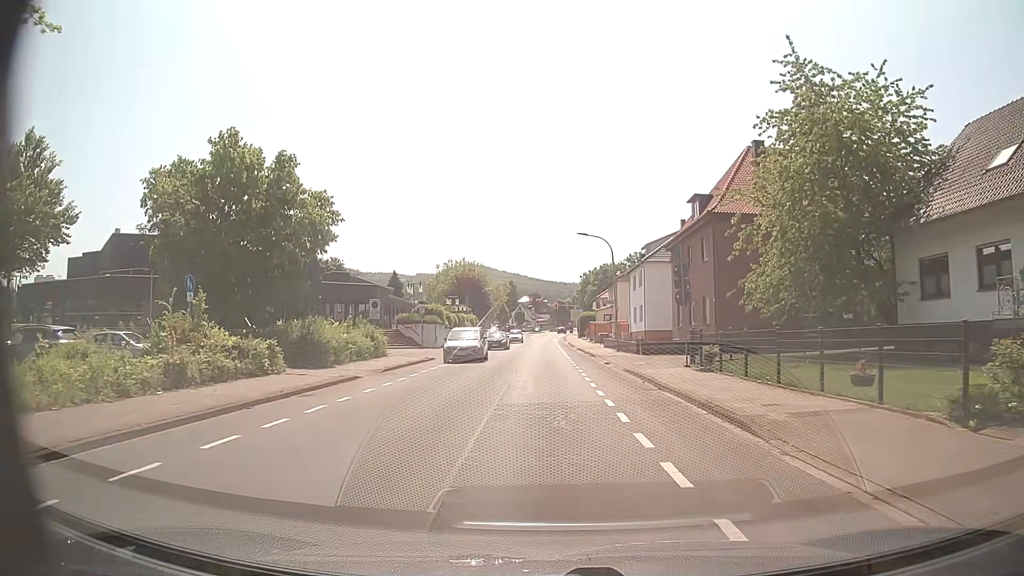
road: unclassified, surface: asphalt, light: Day
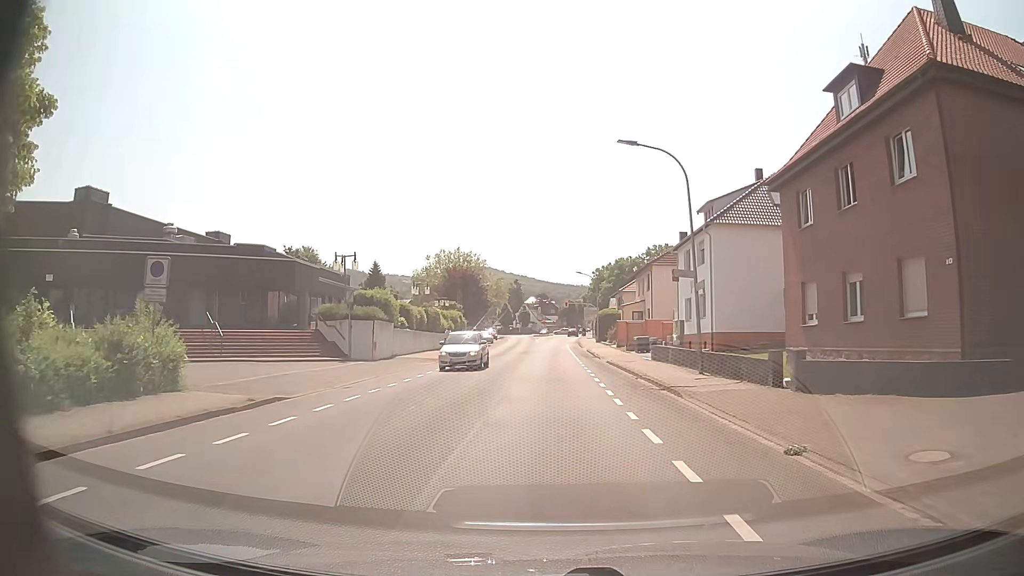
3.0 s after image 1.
(0.0, +22.1) m; 0°
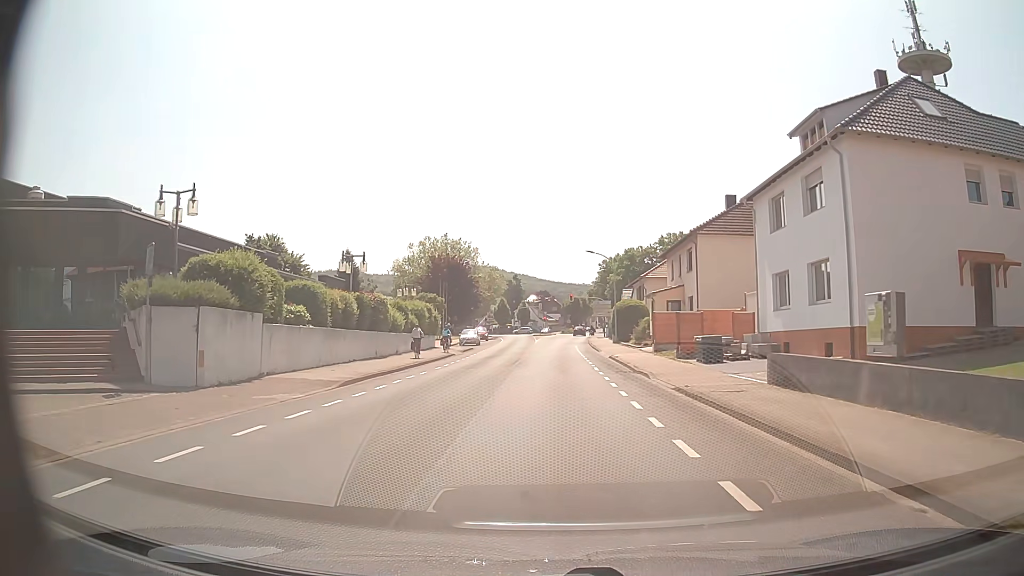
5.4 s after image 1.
(-0.2, +17.9) m; -1°
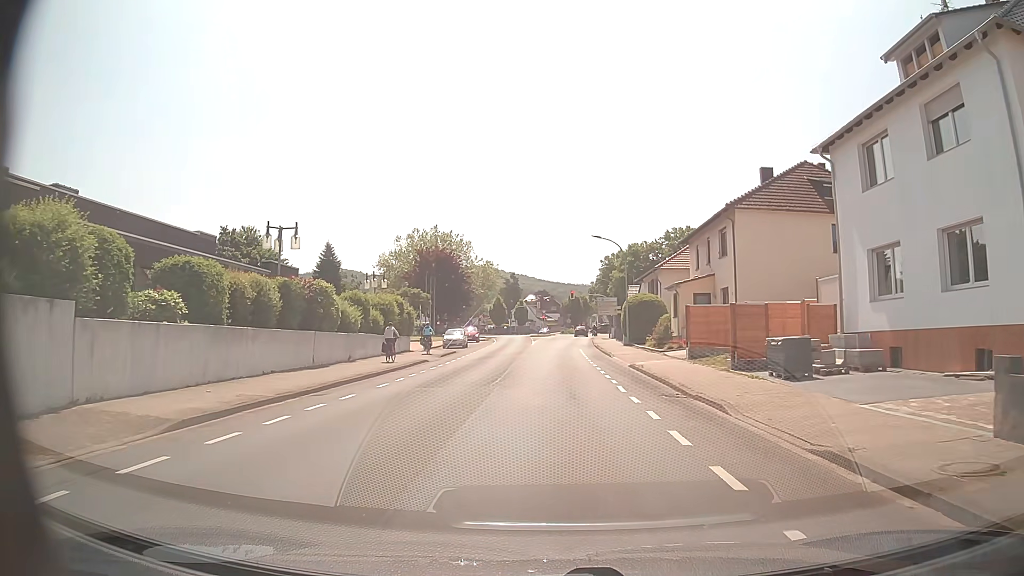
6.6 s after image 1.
(0.0, +9.0) m; 0°
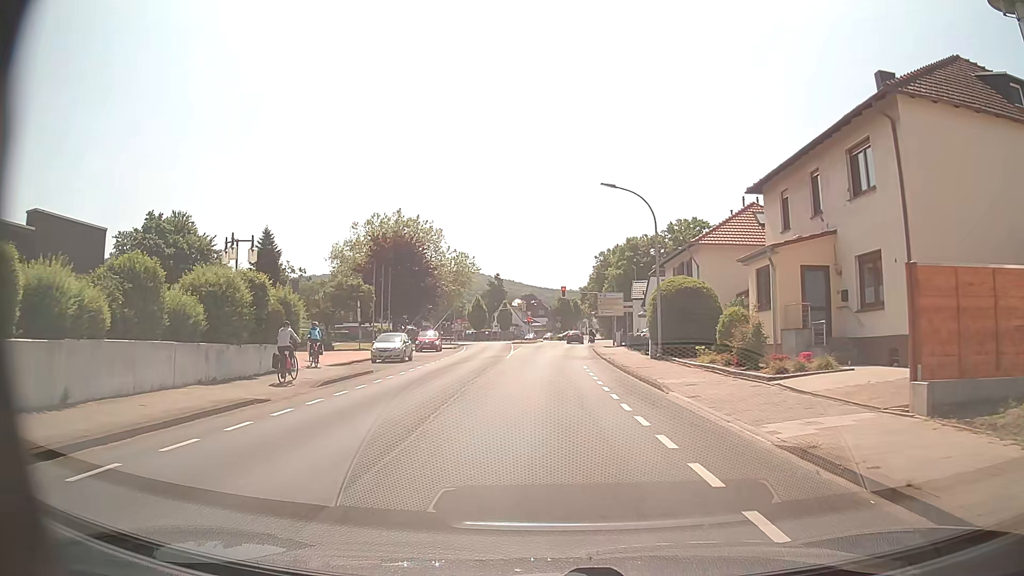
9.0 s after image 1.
(+0.2, +18.1) m; +2°
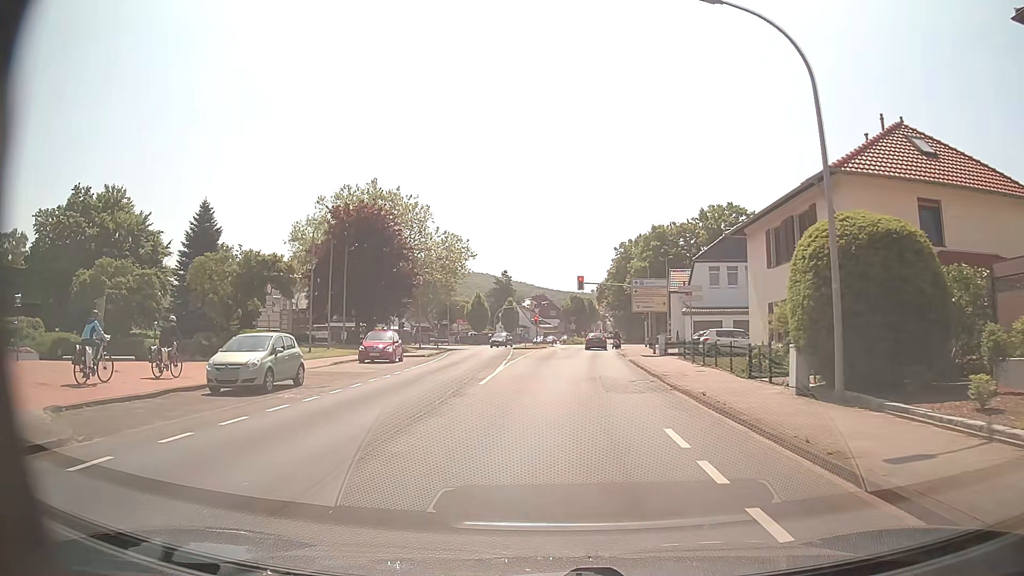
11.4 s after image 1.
(-0.2, +17.8) m; -2°
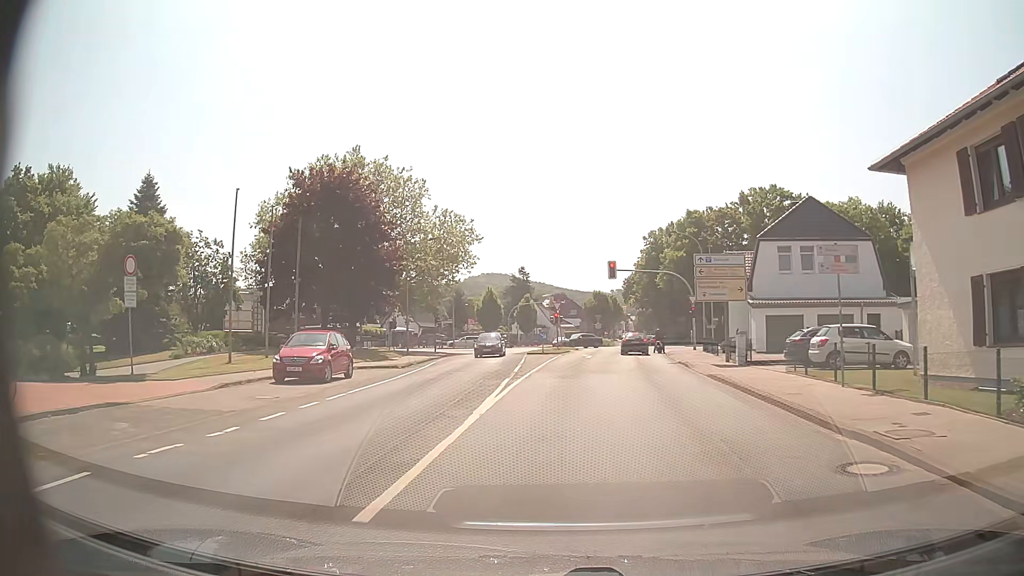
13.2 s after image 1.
(-0.2, +13.1) m; -1°
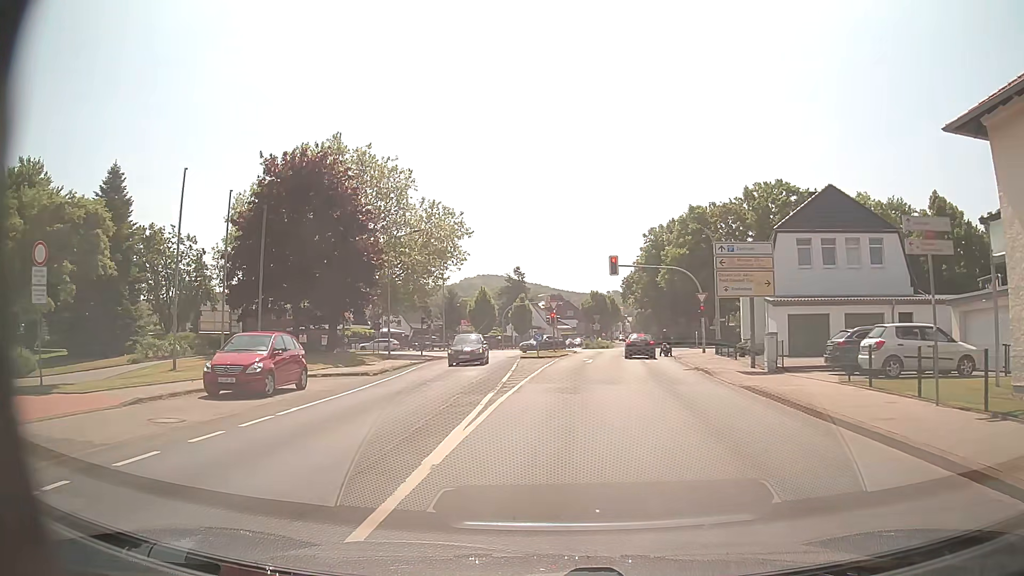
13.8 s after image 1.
(0.0, +4.3) m; 0°
